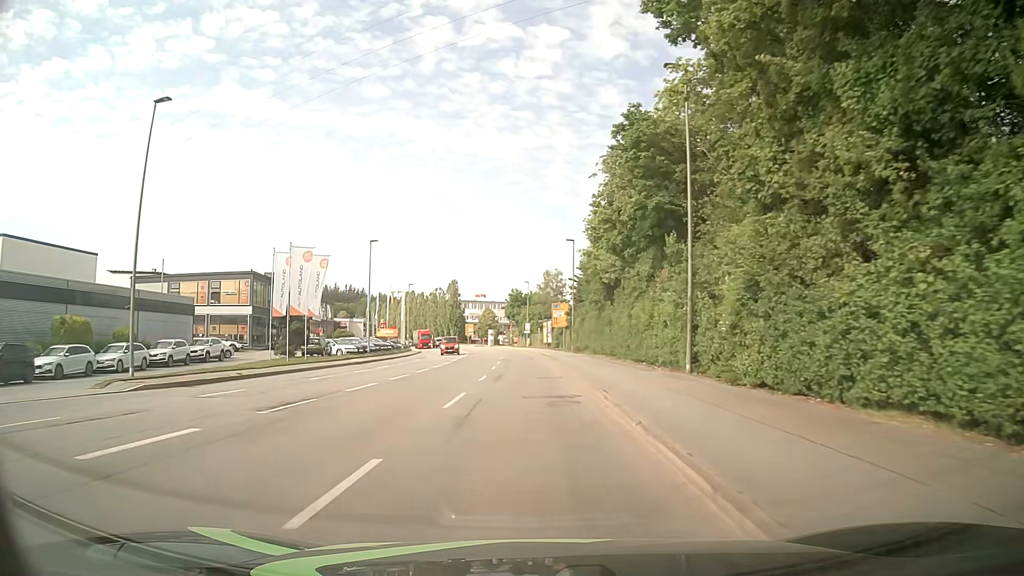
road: tertiary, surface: asphalt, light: Day
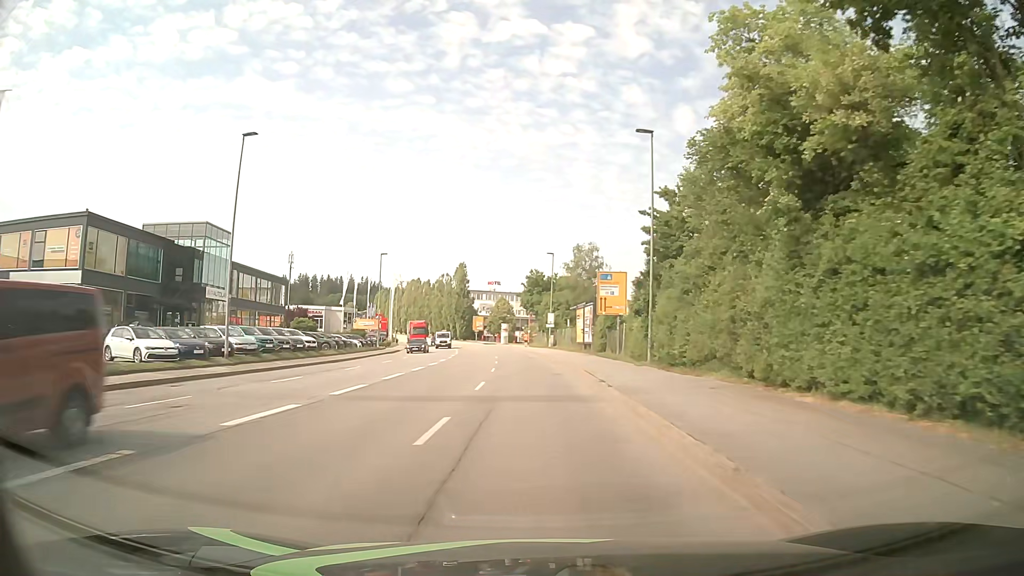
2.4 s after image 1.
(-0.5, +32.5) m; -1°
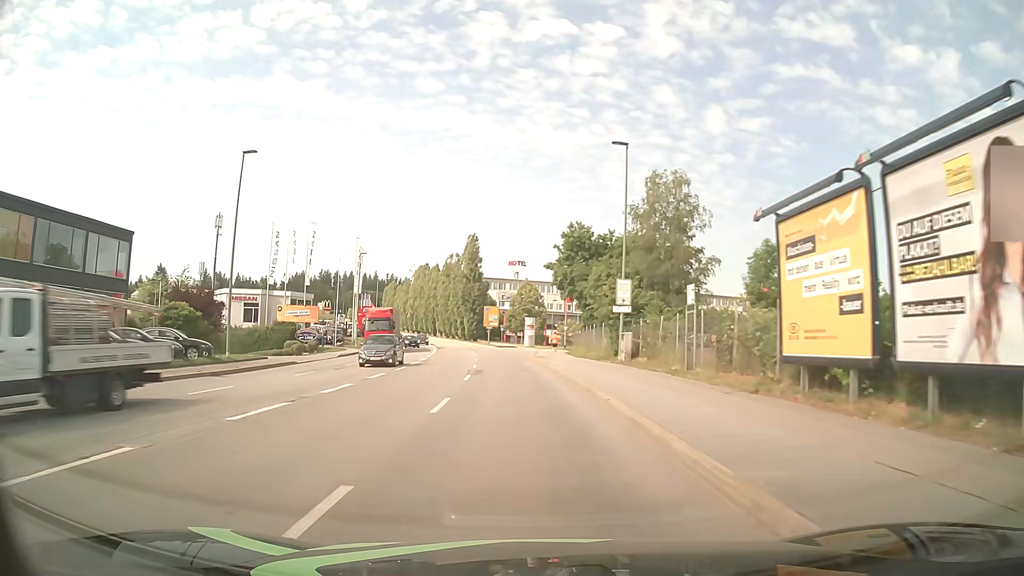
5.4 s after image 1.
(-0.9, +41.9) m; -3°
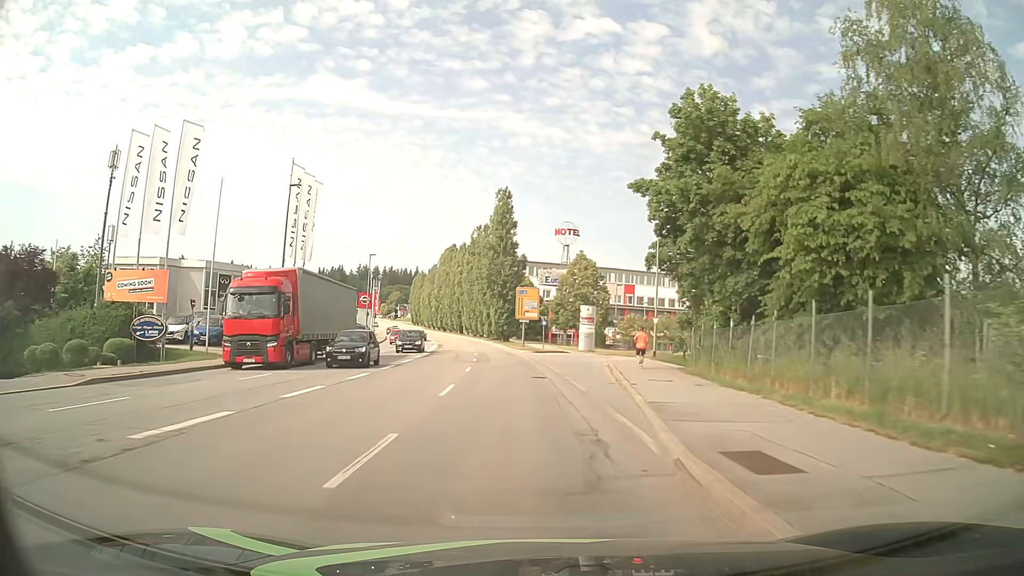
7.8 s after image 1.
(-1.1, +33.6) m; -4°
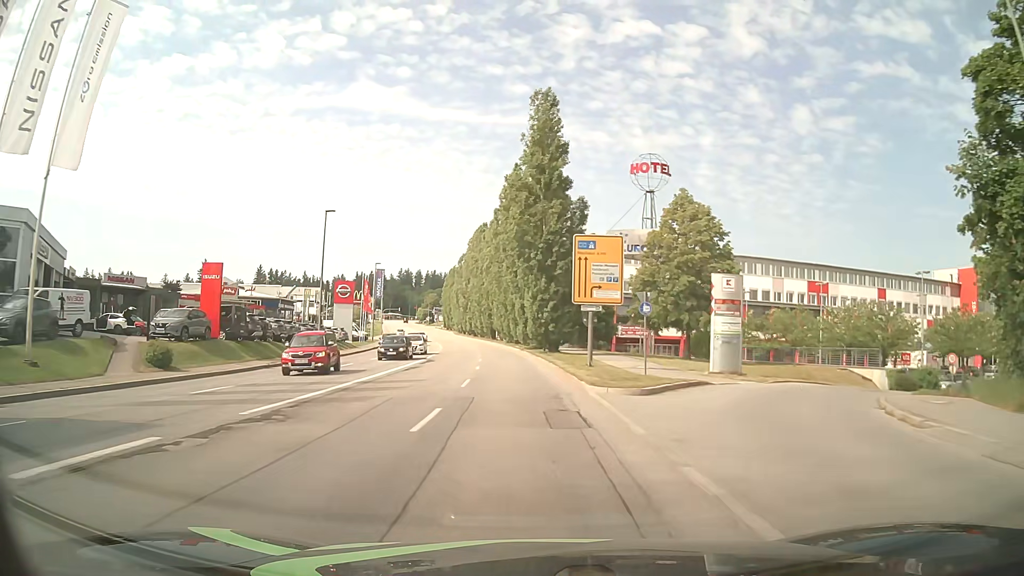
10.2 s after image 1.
(-1.2, +33.0) m; -4°
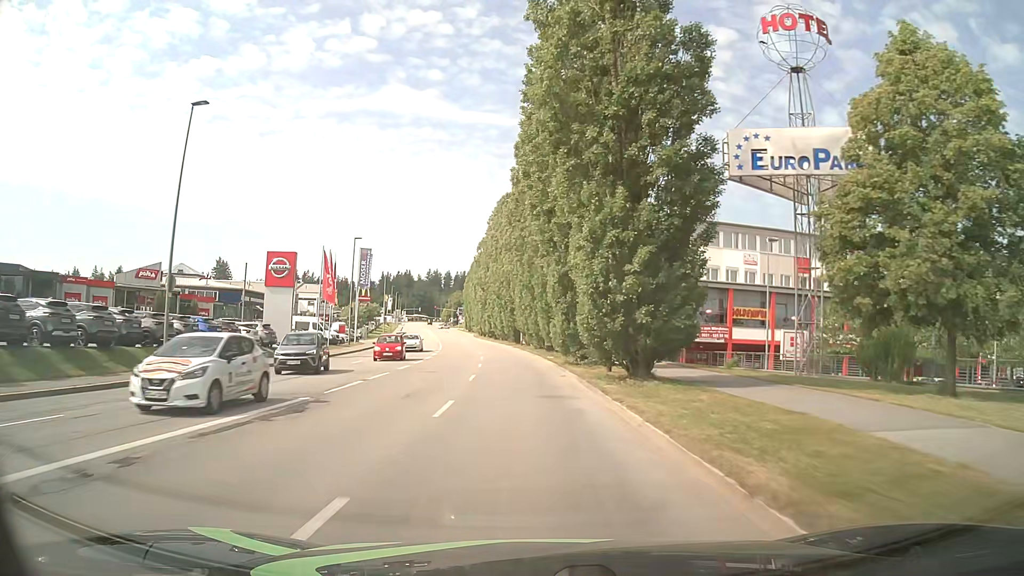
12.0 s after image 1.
(-0.5, +25.2) m; -2°
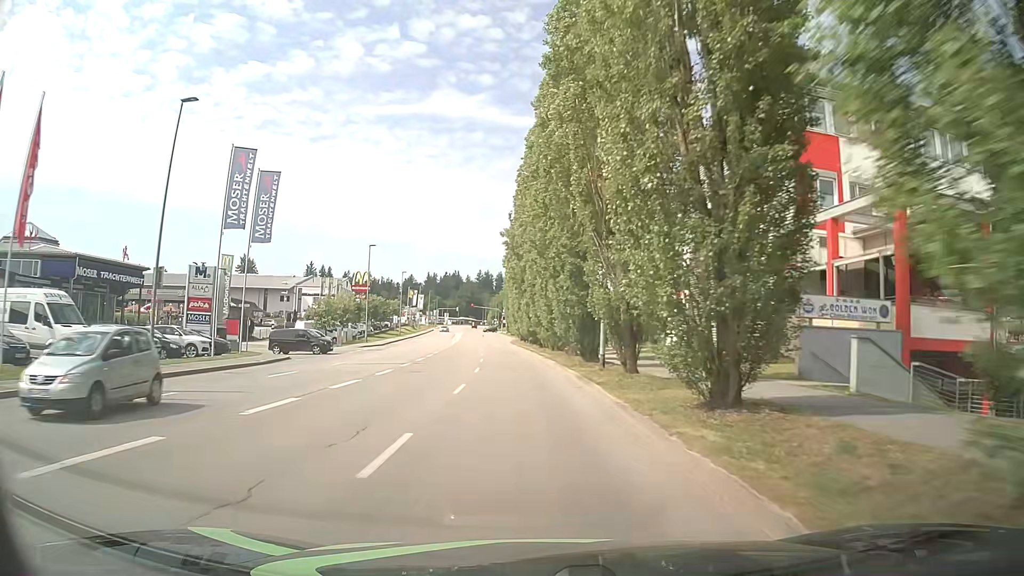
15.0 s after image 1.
(-1.6, +41.4) m; -5°
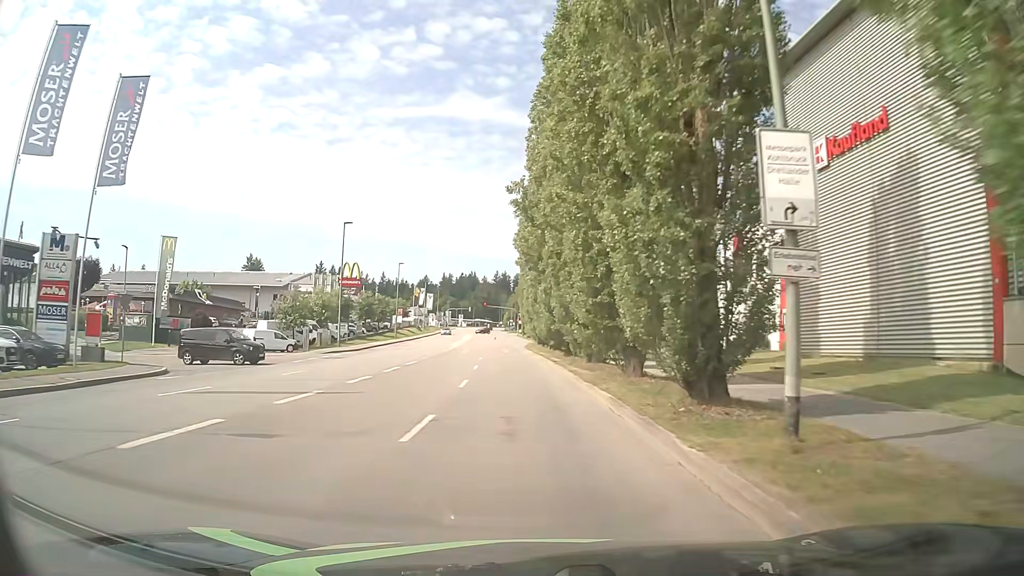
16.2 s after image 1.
(-0.2, +16.1) m; -2°
(0, +10) (0, +20) (-1, +30) (-1, +40) (-2, +50) (-3, +60) (-3, +70) (-4, +80) (-5, +90) (-5, +100) m
